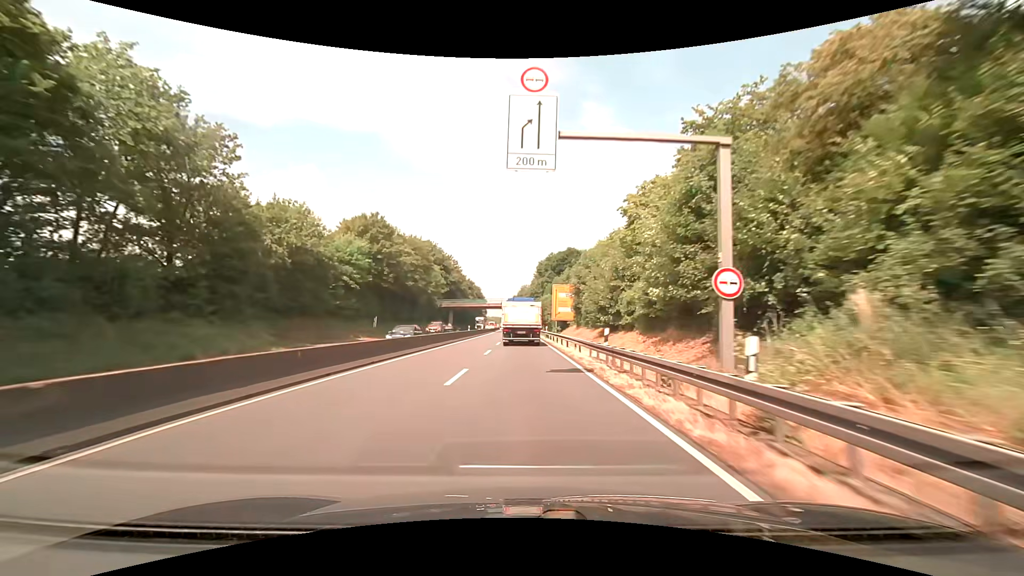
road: trunk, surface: asphalt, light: Day
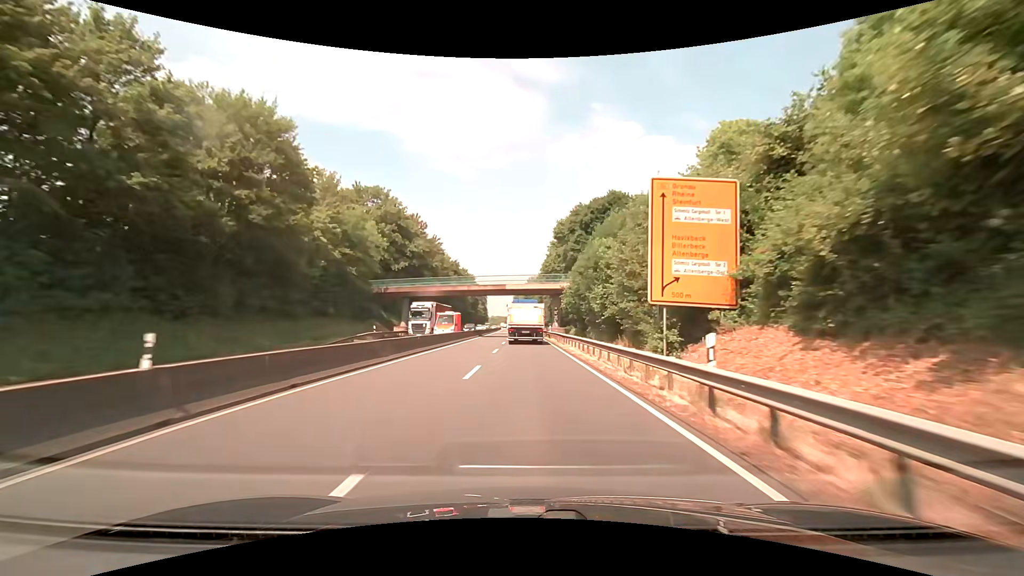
(-0.4, +47.0) m; -1°
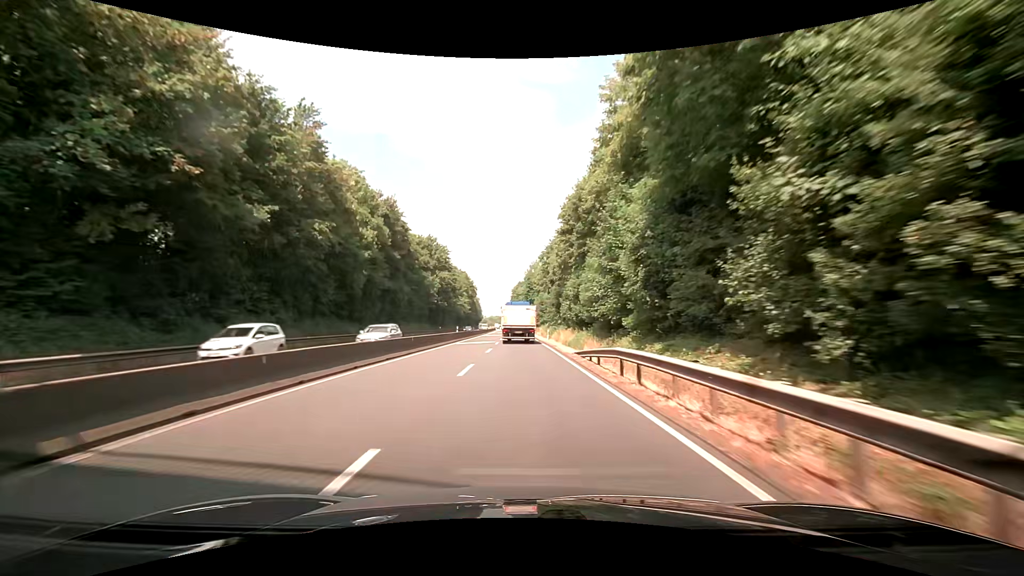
(+0.3, +59.6) m; 0°
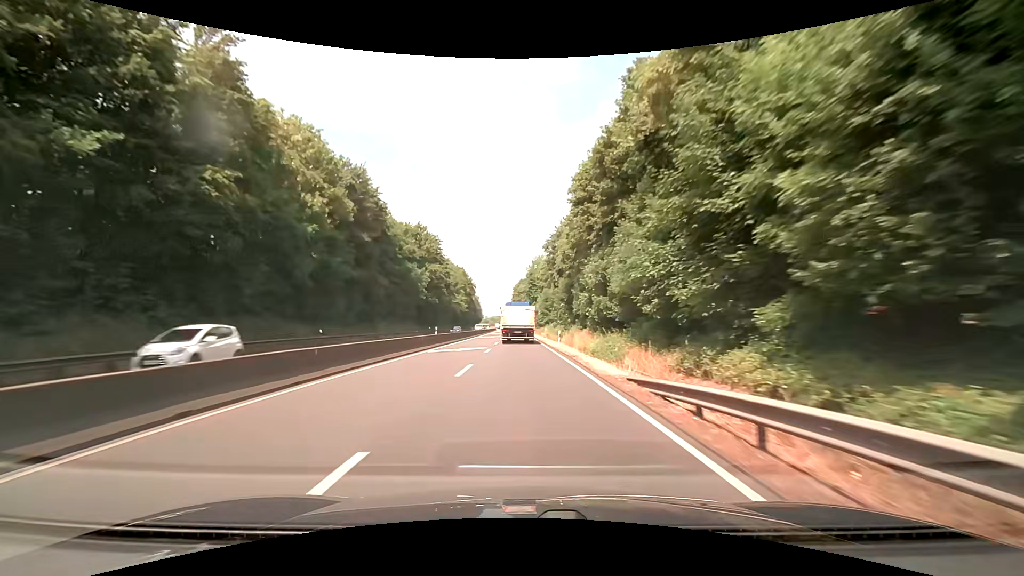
(0.0, +12.1) m; -1°
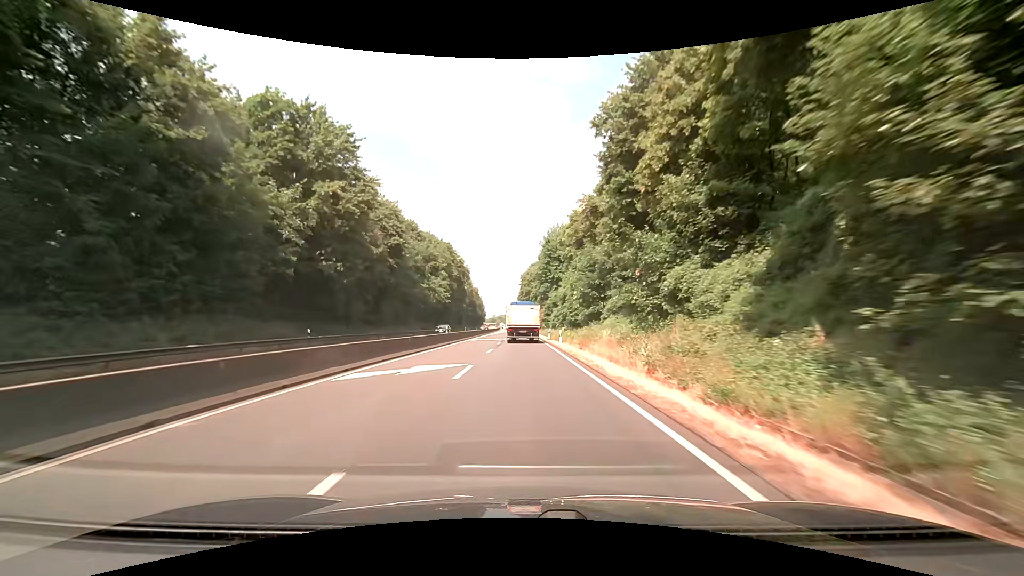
(+0.3, +49.2) m; 0°
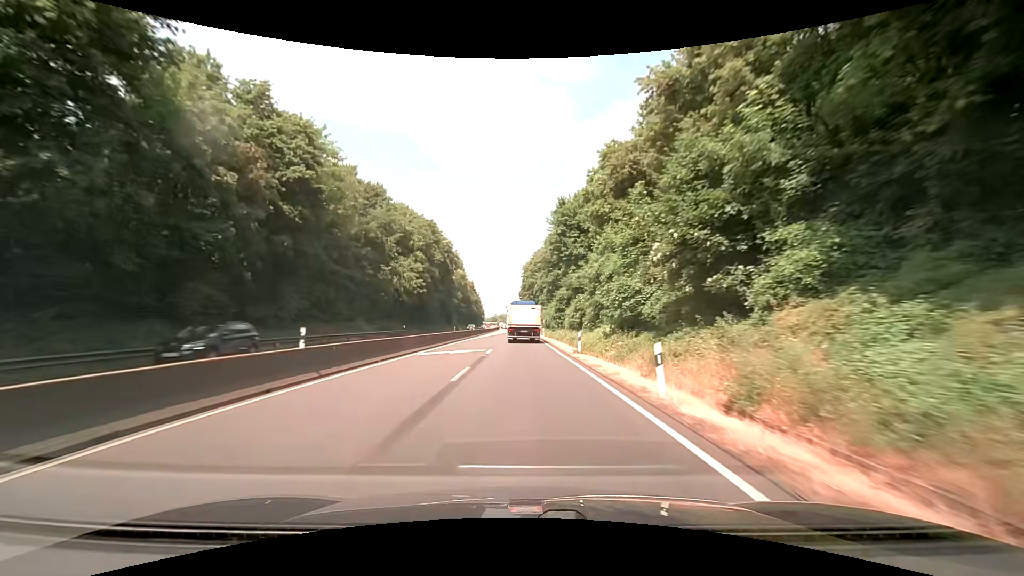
(-0.2, +24.8) m; -1°
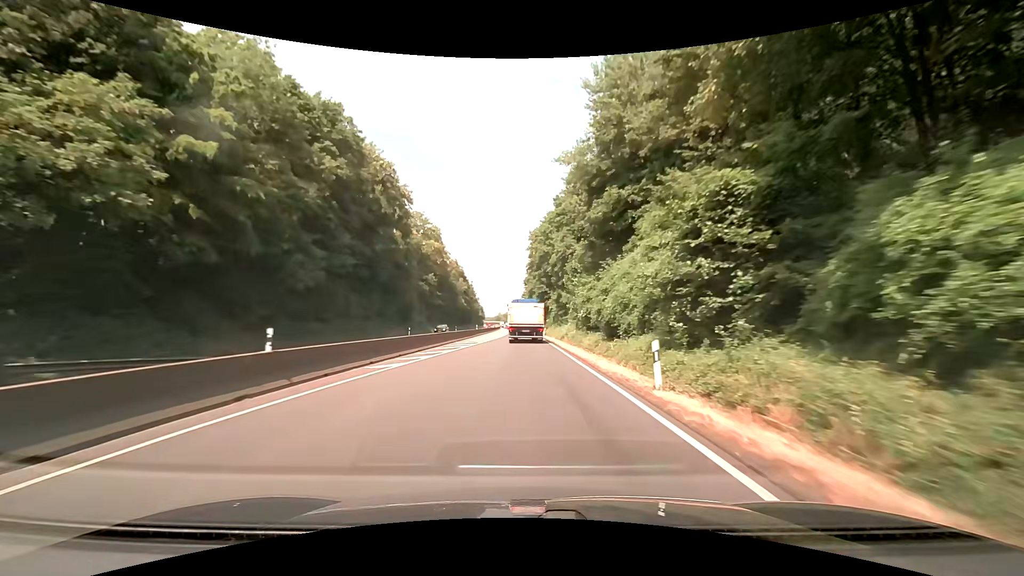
(+0.3, +49.3) m; -1°
